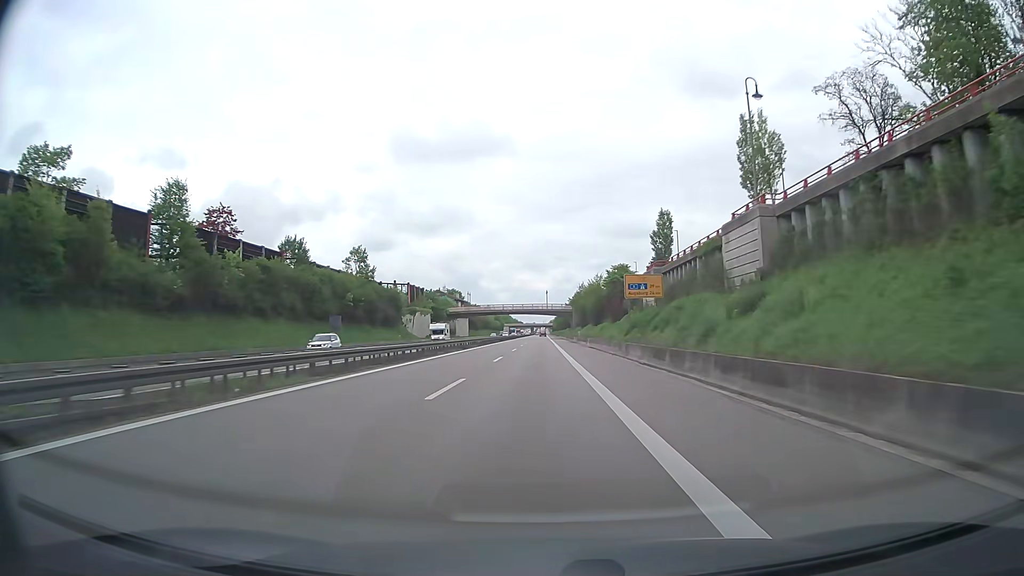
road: trunk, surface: asphalt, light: Day
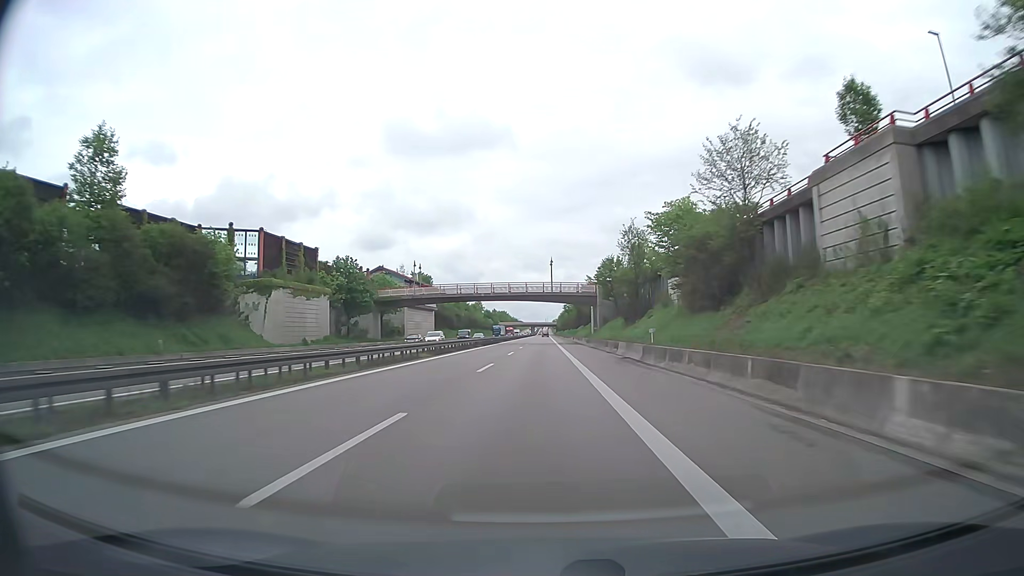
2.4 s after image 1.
(-0.1, +63.0) m; 0°
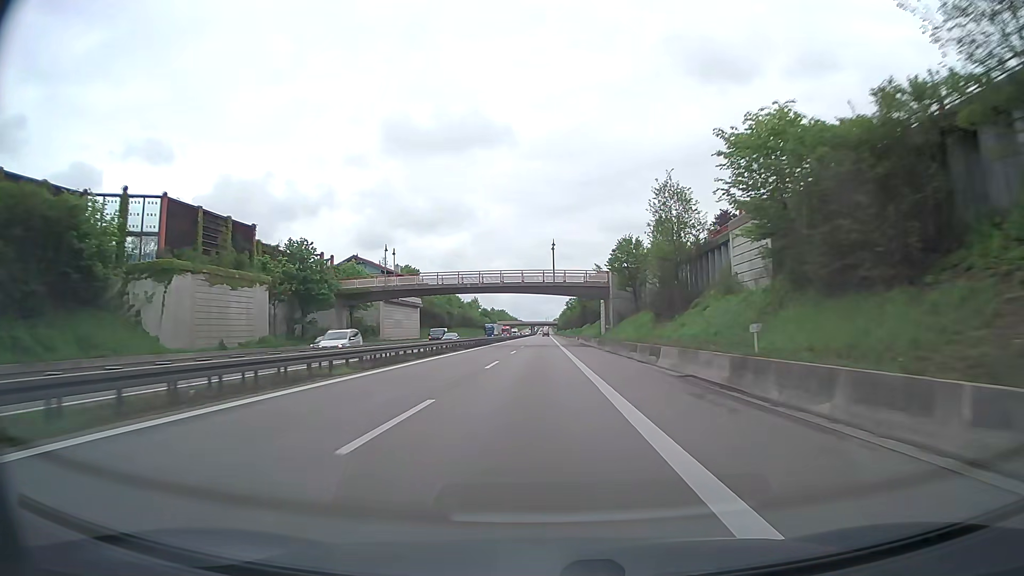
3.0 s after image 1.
(0.0, +15.8) m; 0°
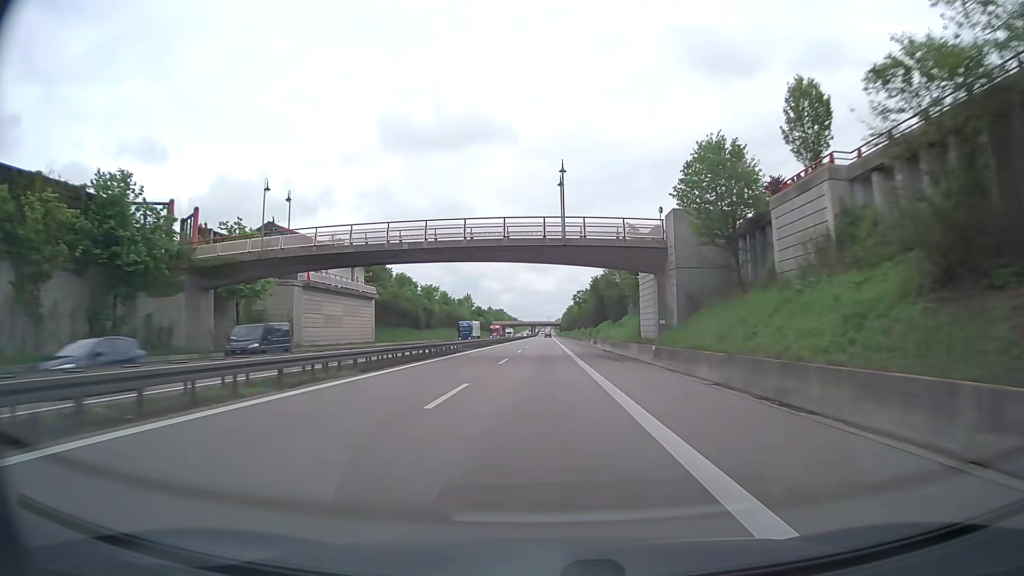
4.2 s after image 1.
(0.0, +31.6) m; 0°
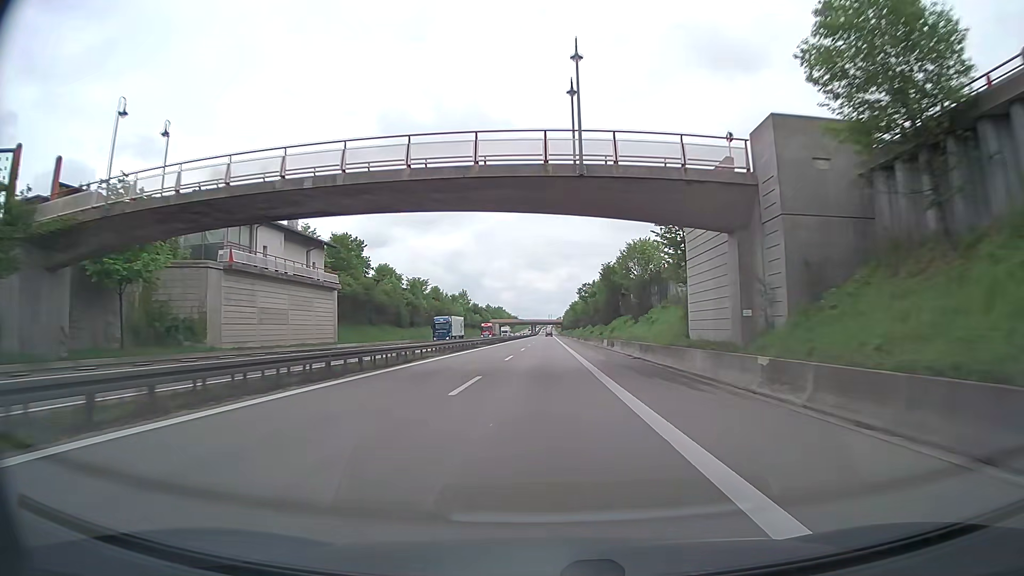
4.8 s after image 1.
(0.0, +15.8) m; 0°
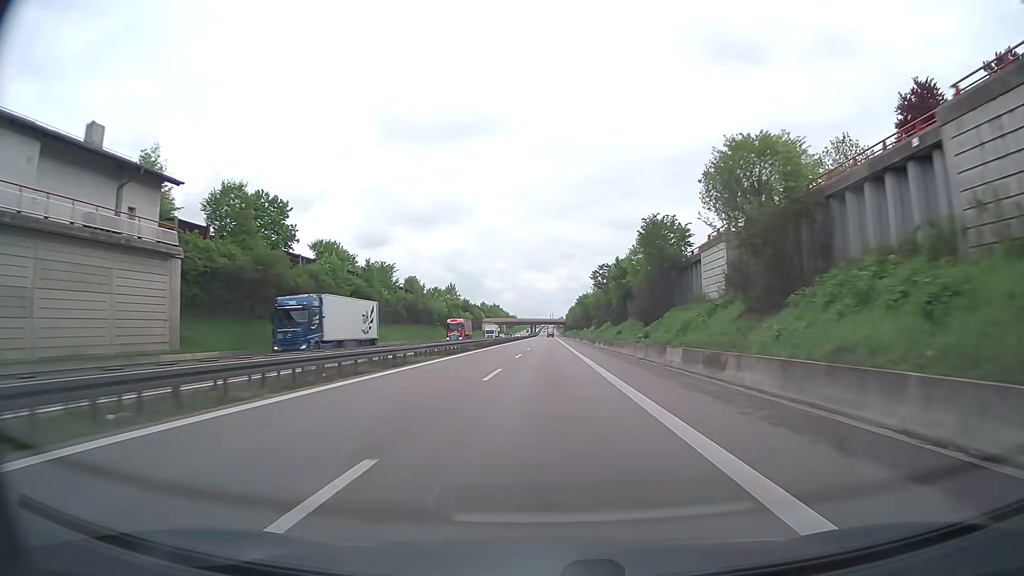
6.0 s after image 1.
(-0.2, +31.6) m; 0°
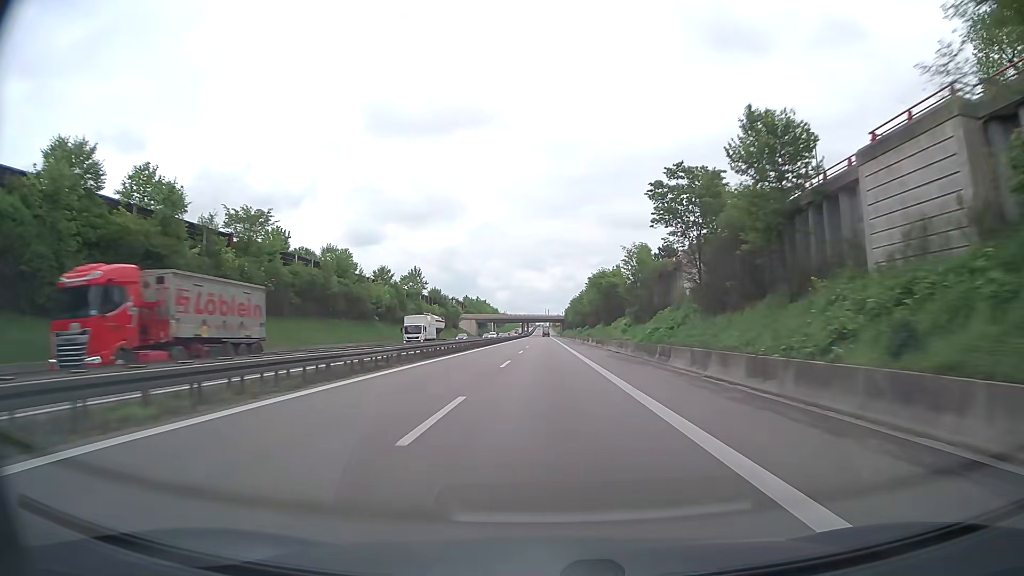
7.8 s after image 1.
(+0.3, +47.4) m; 0°
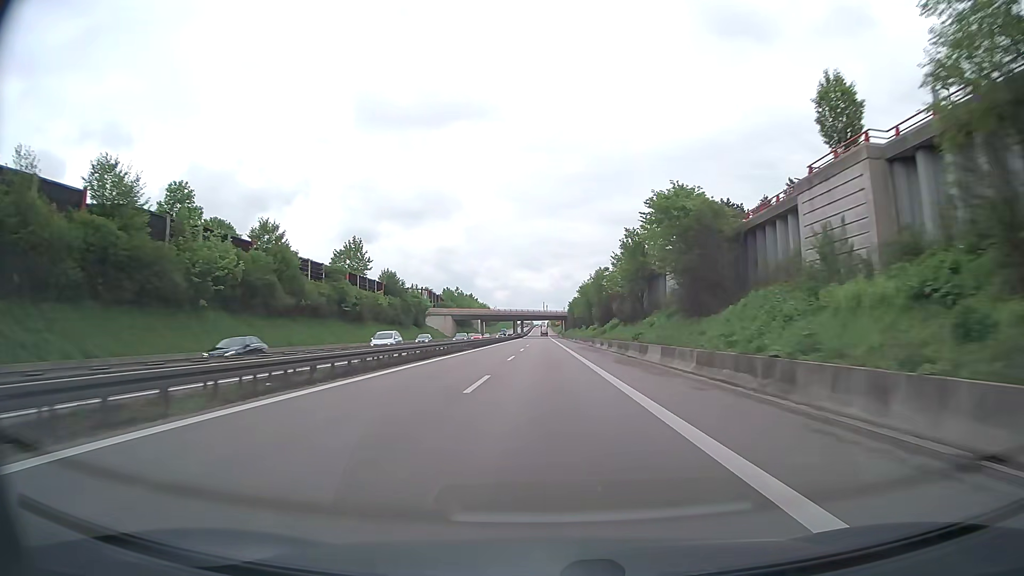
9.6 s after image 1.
(+0.1, +47.4) m; 0°
(0, +10) (0, +20) (0, +30) (0, +40) (0, +50) (0, +60) (+1, +70) (+1, +80) (+1, +90) (+1, +100) m
